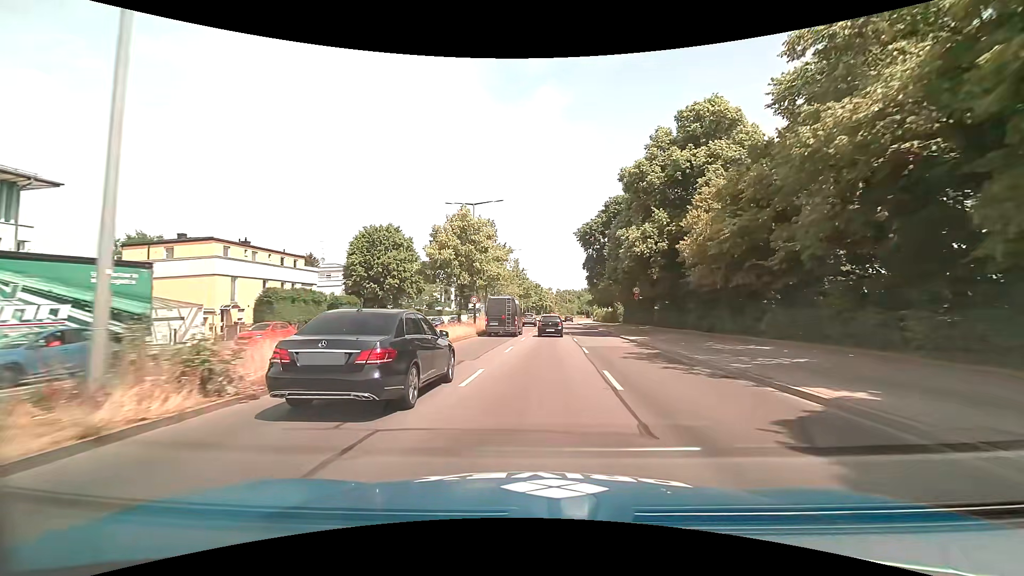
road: primary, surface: asphalt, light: Day
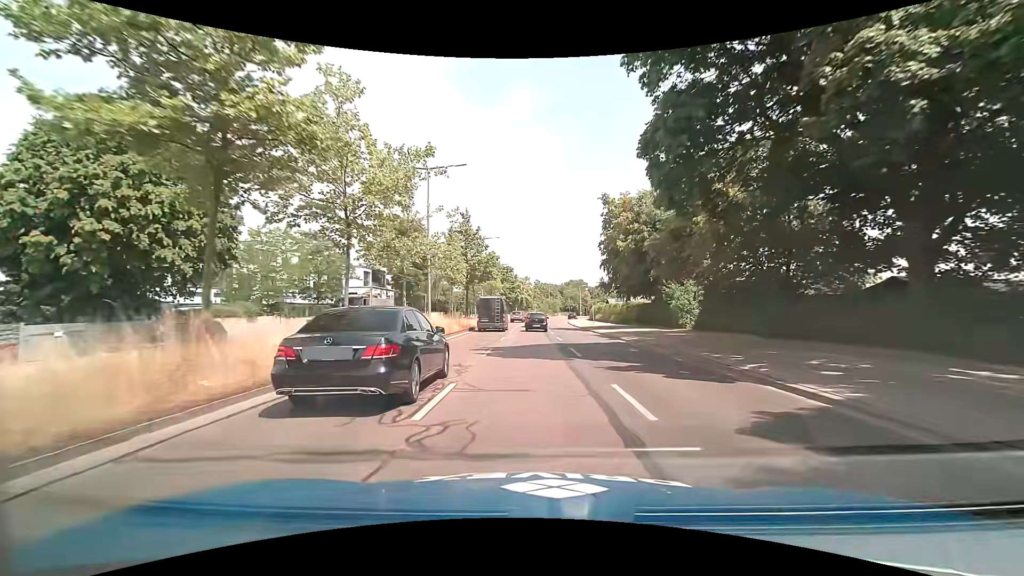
(+1.3, +39.3) m; +3°
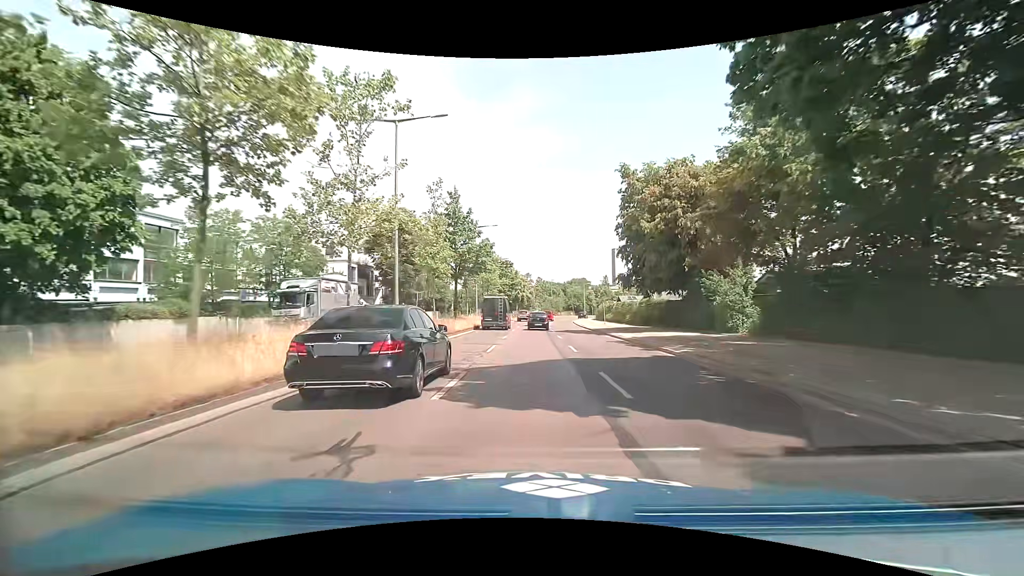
(0.0, +7.8) m; 0°
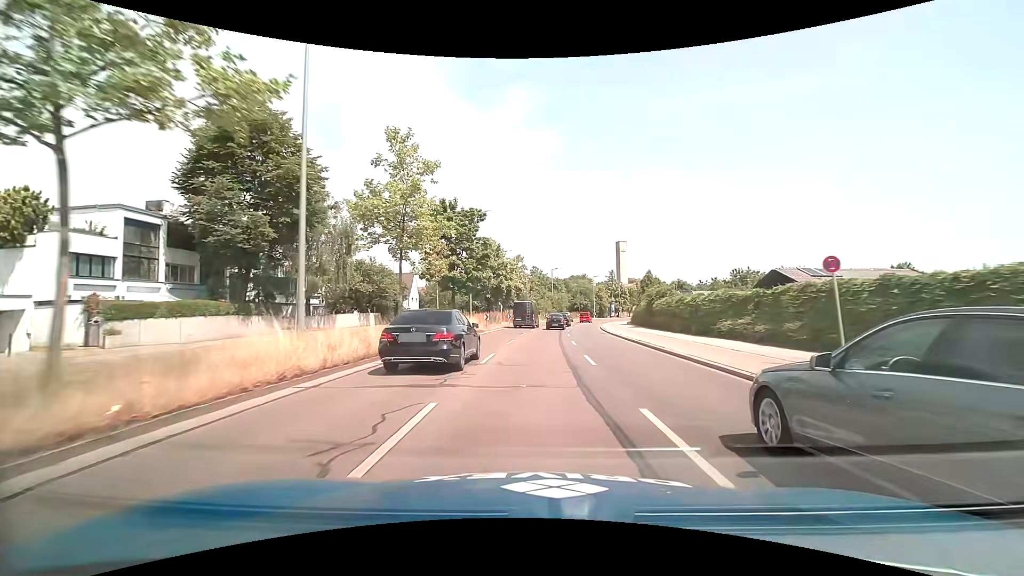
(0.0, +40.1) m; +1°
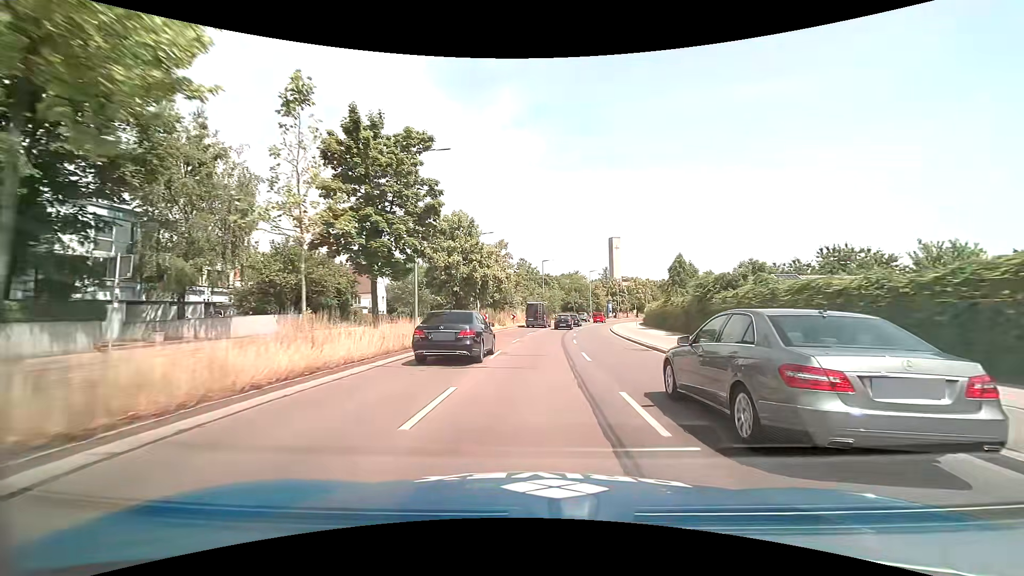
(+0.2, +16.7) m; +2°
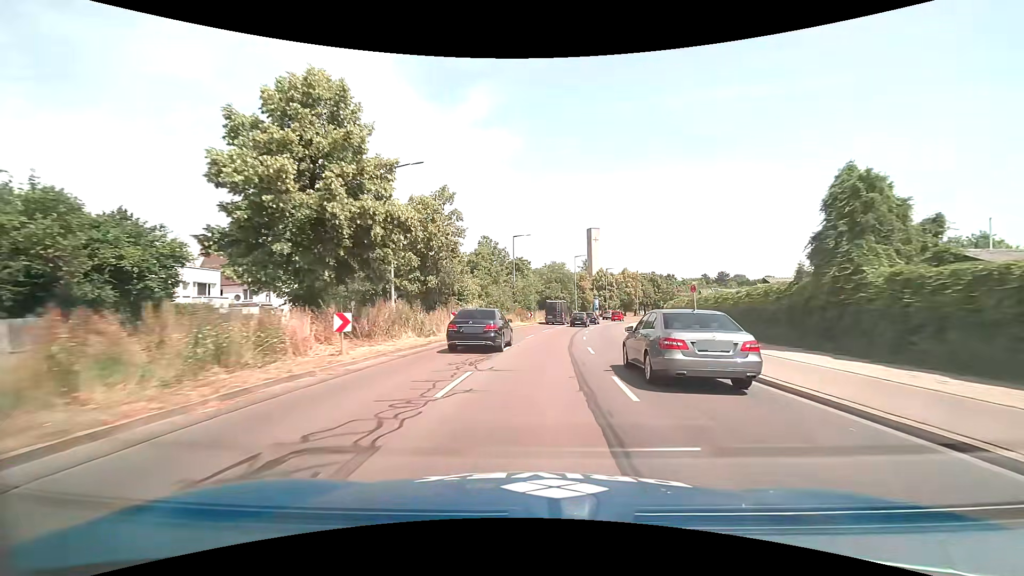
(+0.5, +25.7) m; +3°
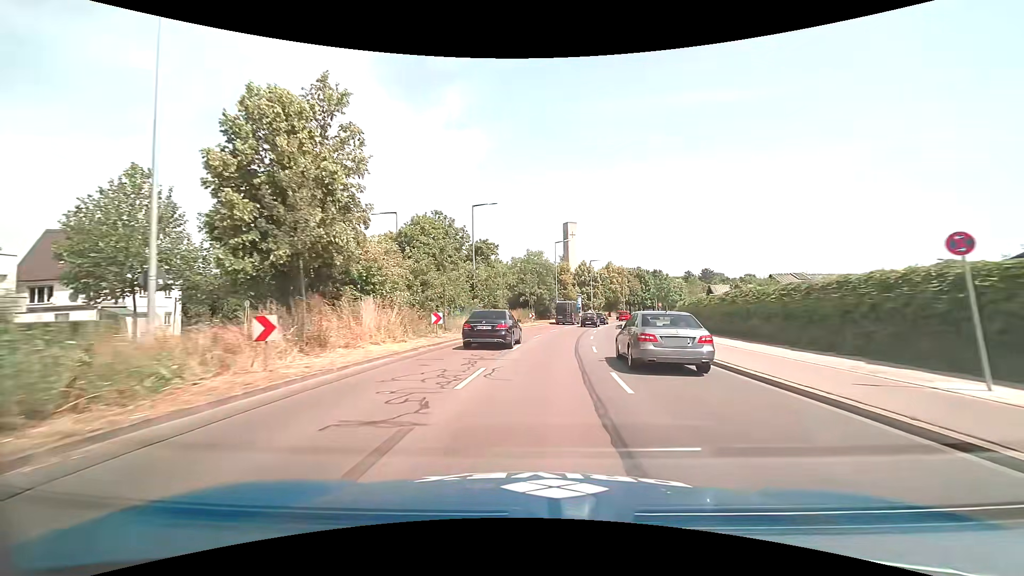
(+0.4, +17.5) m; +3°
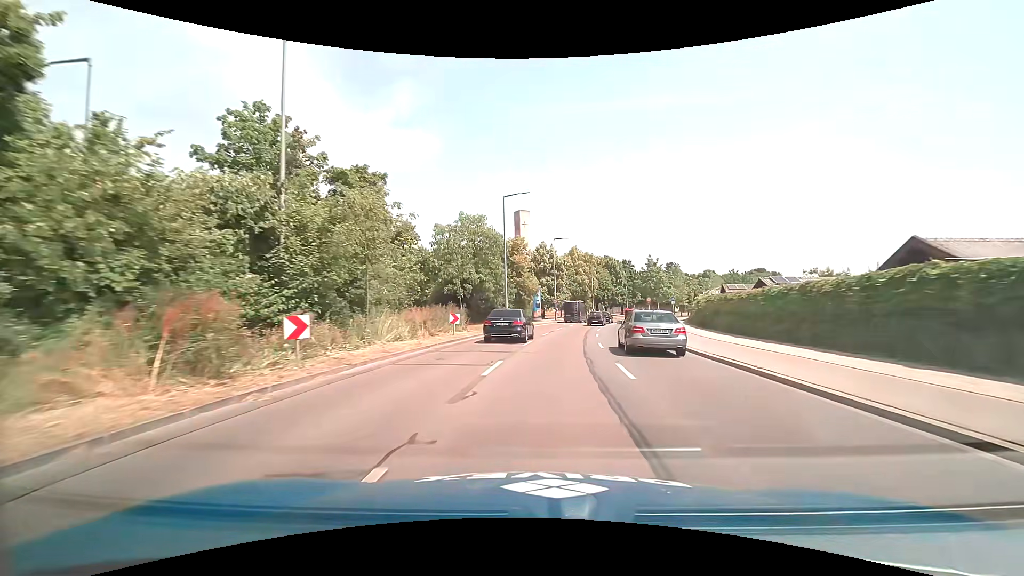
(+1.1, +26.0) m; +5°
(0, +10) (+1, +20) (+2, +30) (+4, +40) (+5, +50) (+8, +59) (+10, +69) (+13, +79) (+17, +88) (+20, +97) m
